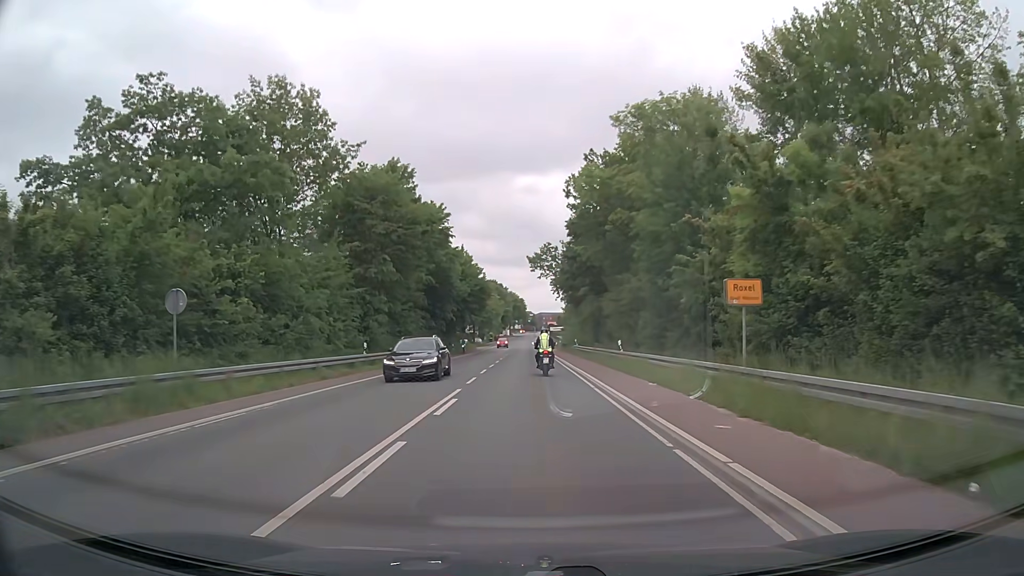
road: secondary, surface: asphalt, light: Day
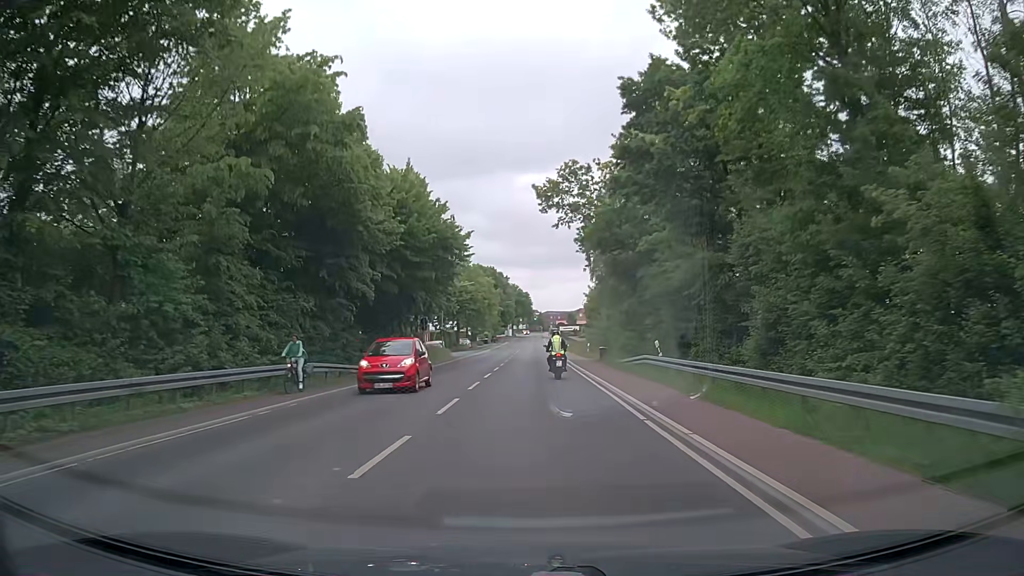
(-0.1, +37.5) m; -1°
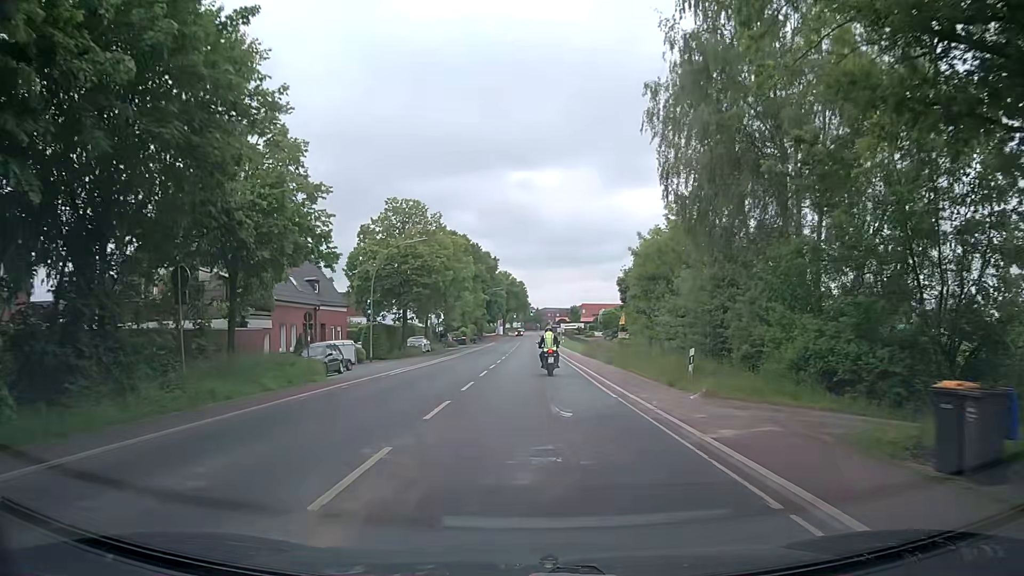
(+0.6, +37.2) m; +1°
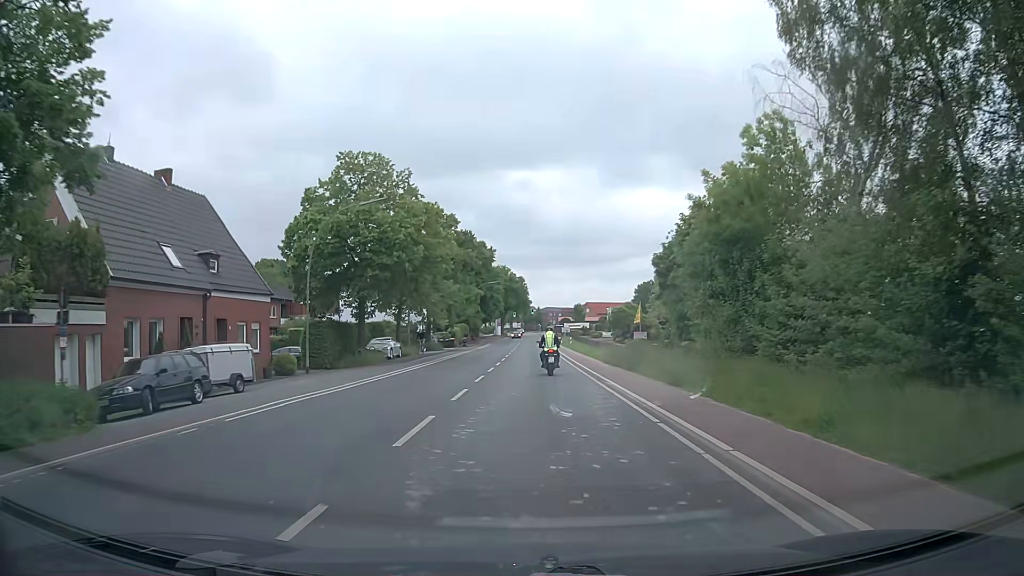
(0.0, +14.8) m; 0°
(0, +10) (0, +20) (0, +30) (0, +40) (0, +50) (+1, +60) (+1, +70) (+1, +80) (+1, +90) (+1, +100) m
